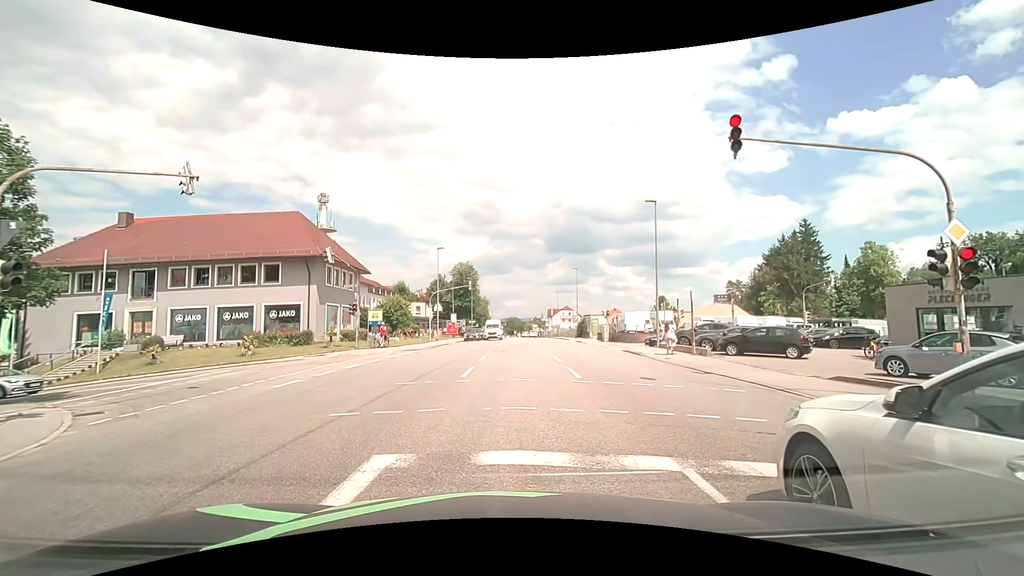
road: tertiary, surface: asphalt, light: Day
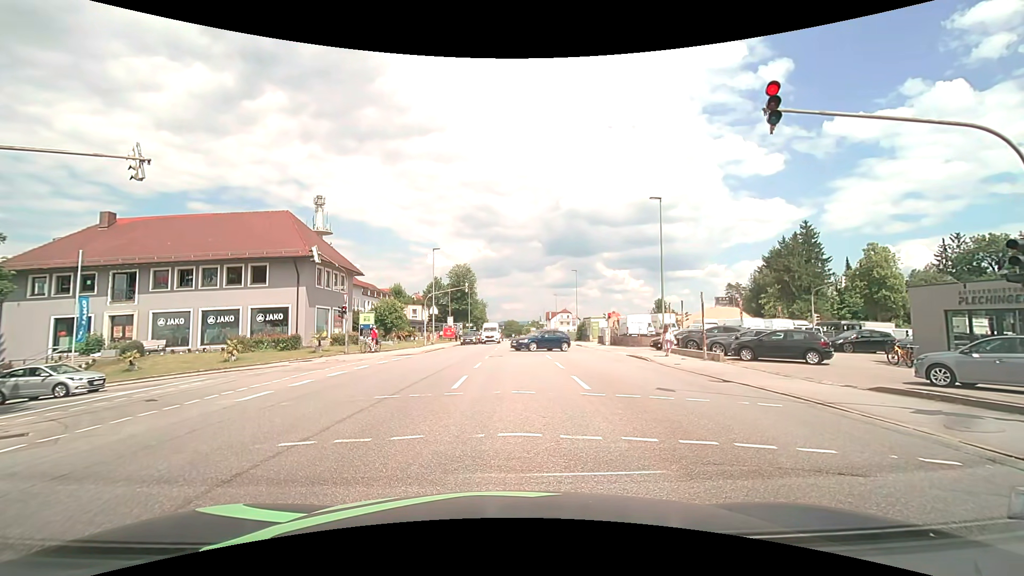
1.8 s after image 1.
(+0.1, +1.6) m; +2°
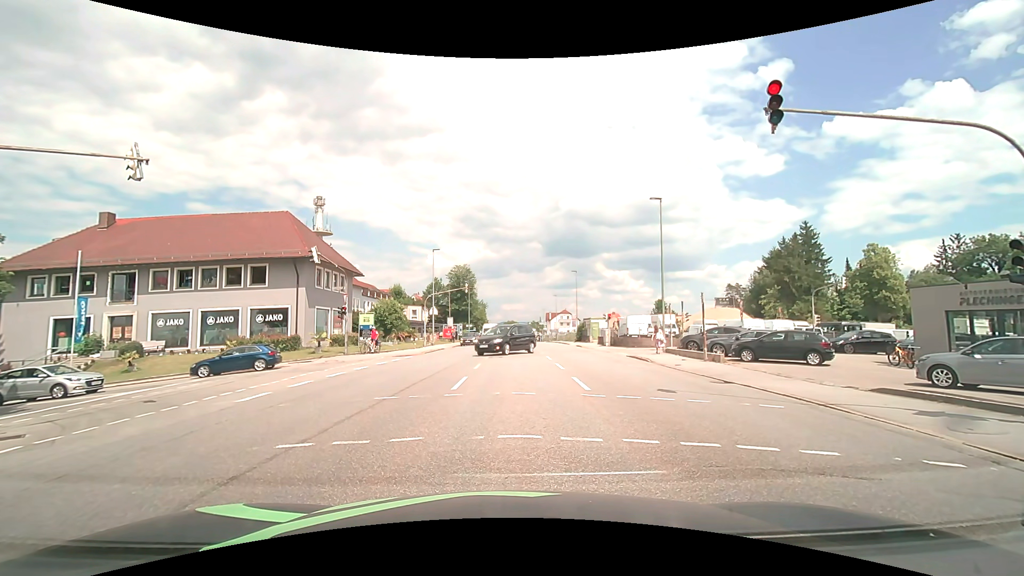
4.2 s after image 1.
(0.0, +0.1) m; 0°
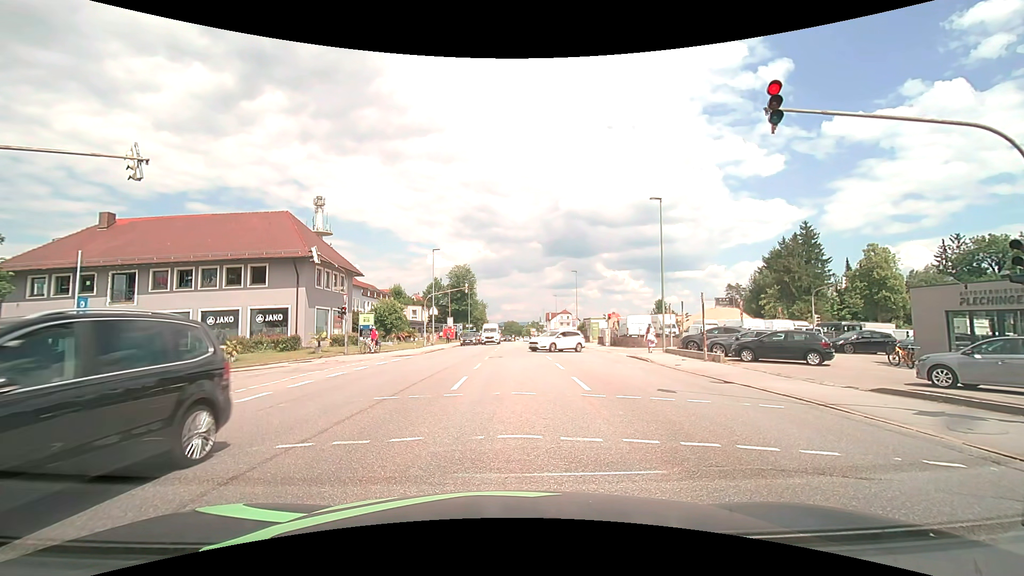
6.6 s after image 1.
(0.0, 0.0) m; 0°
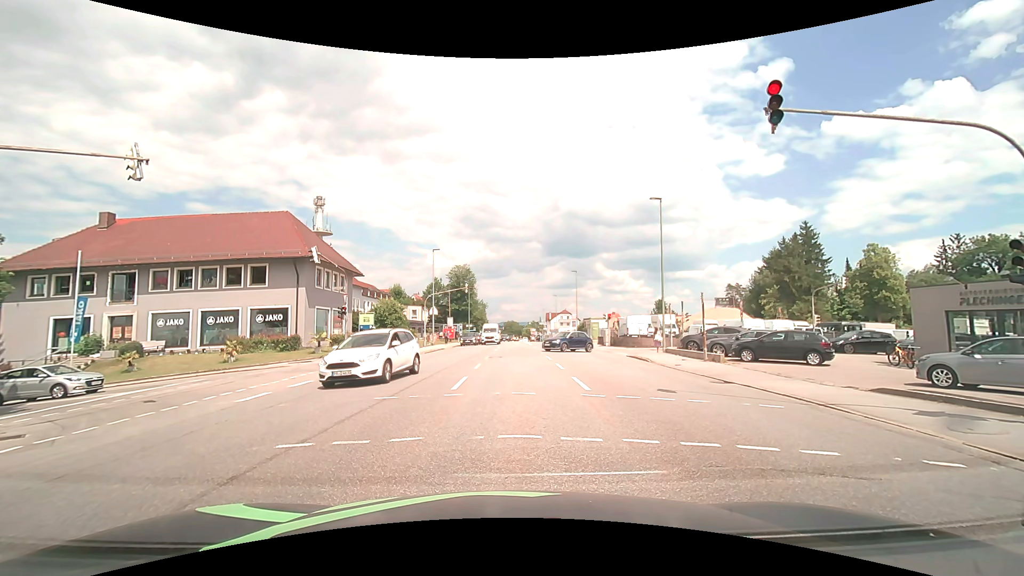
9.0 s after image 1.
(0.0, 0.0) m; 0°
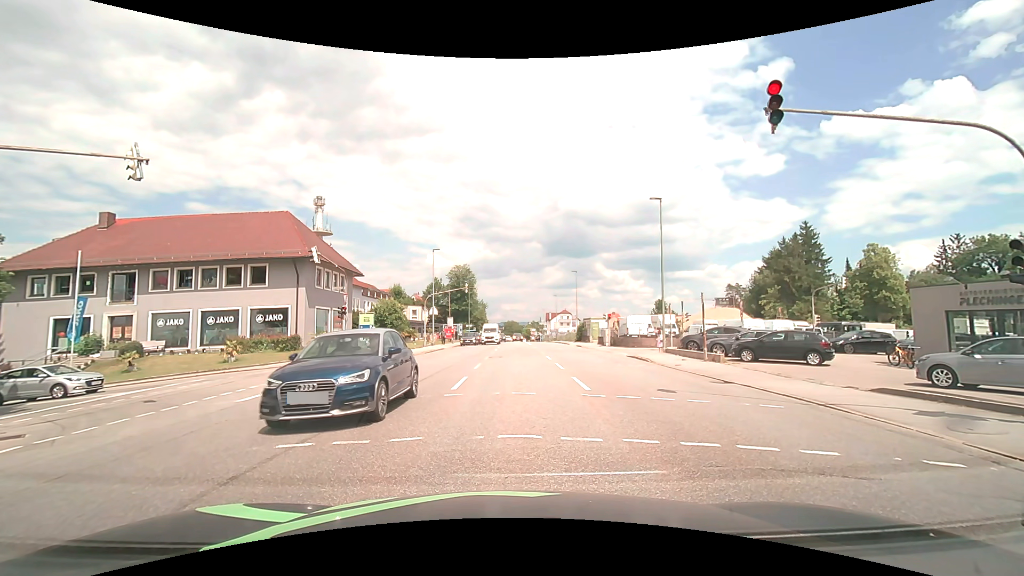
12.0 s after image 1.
(0.0, 0.0) m; 0°
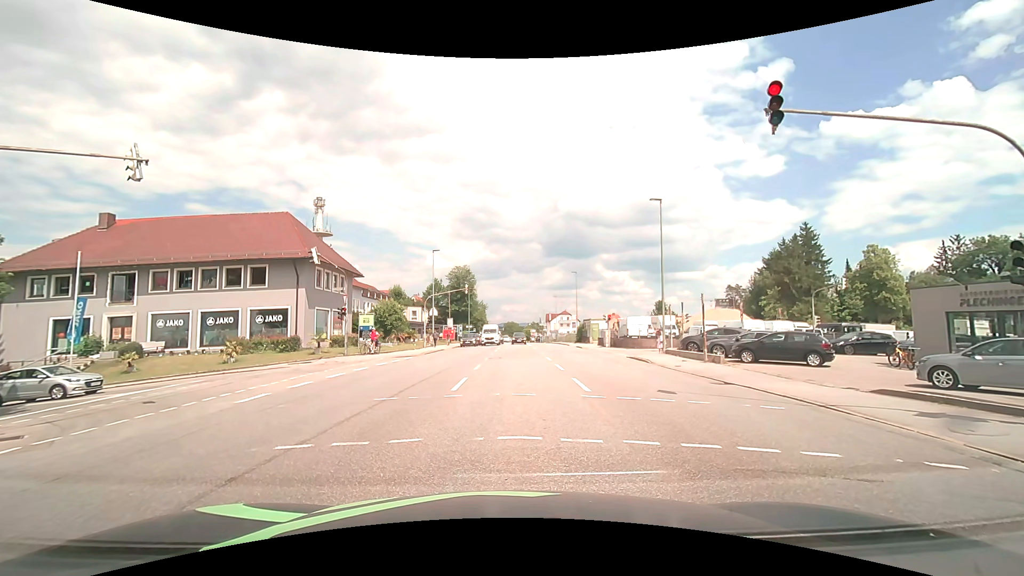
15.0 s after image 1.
(0.0, 0.0) m; 0°
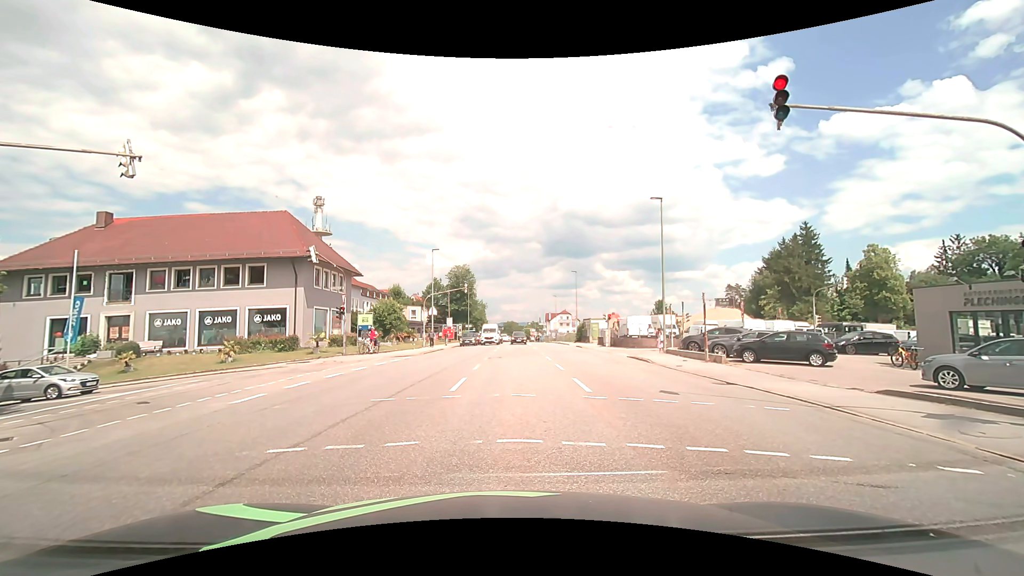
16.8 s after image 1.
(0.0, +0.2) m; 0°
